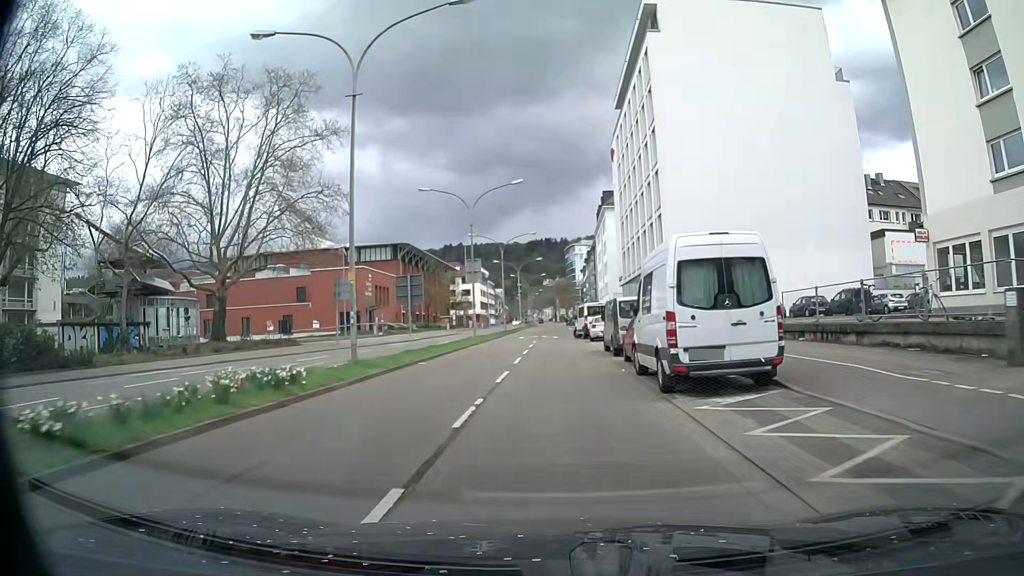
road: primary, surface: asphalt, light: Day
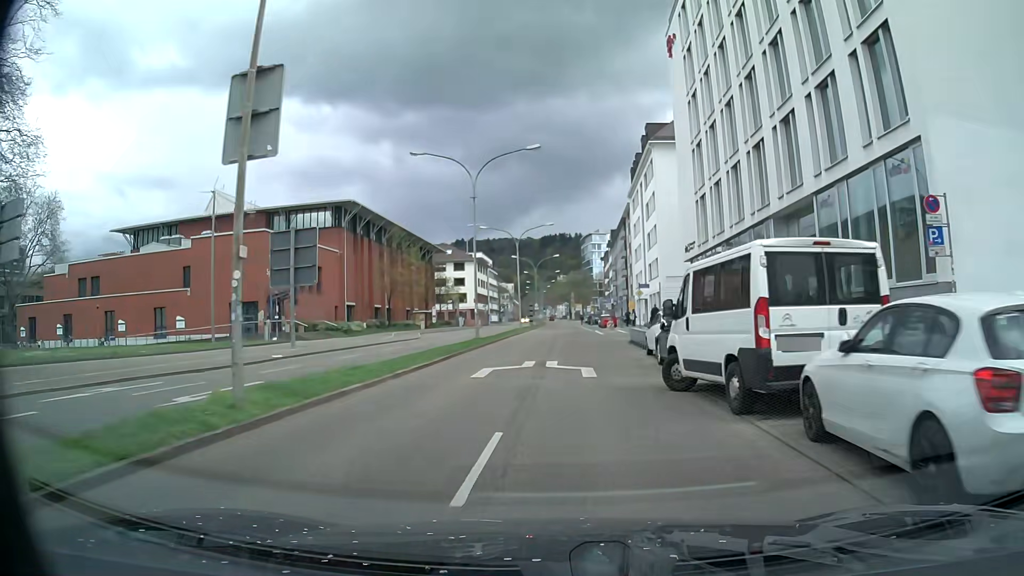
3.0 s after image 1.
(-0.5, +33.6) m; -1°
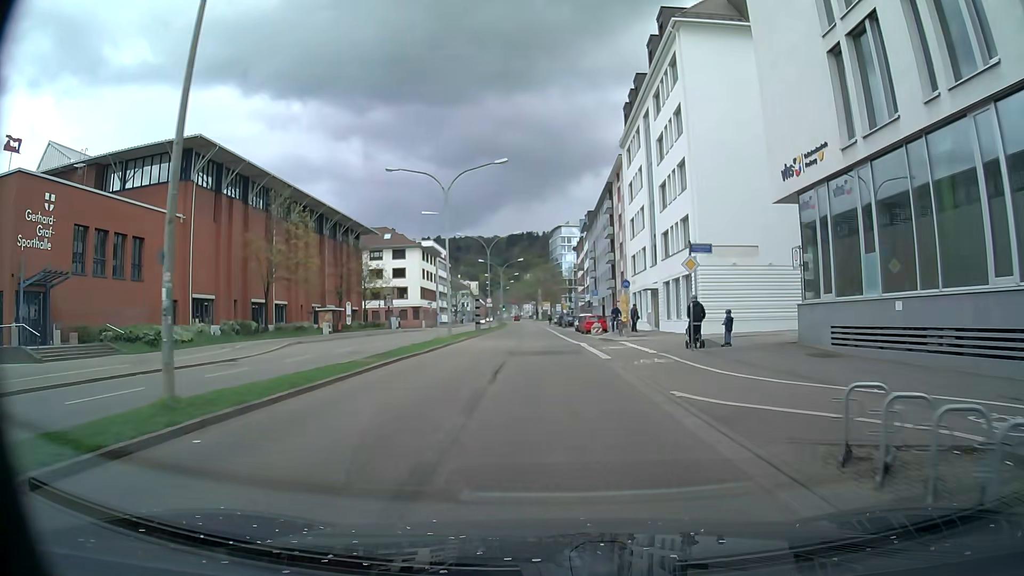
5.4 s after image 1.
(+0.5, +25.7) m; +3°
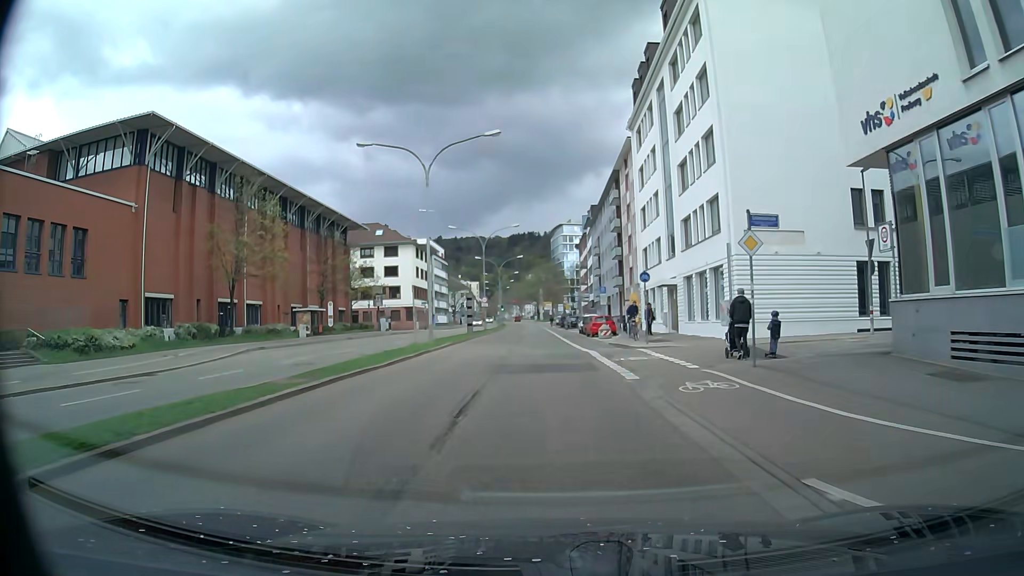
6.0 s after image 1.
(-0.1, +6.1) m; -1°
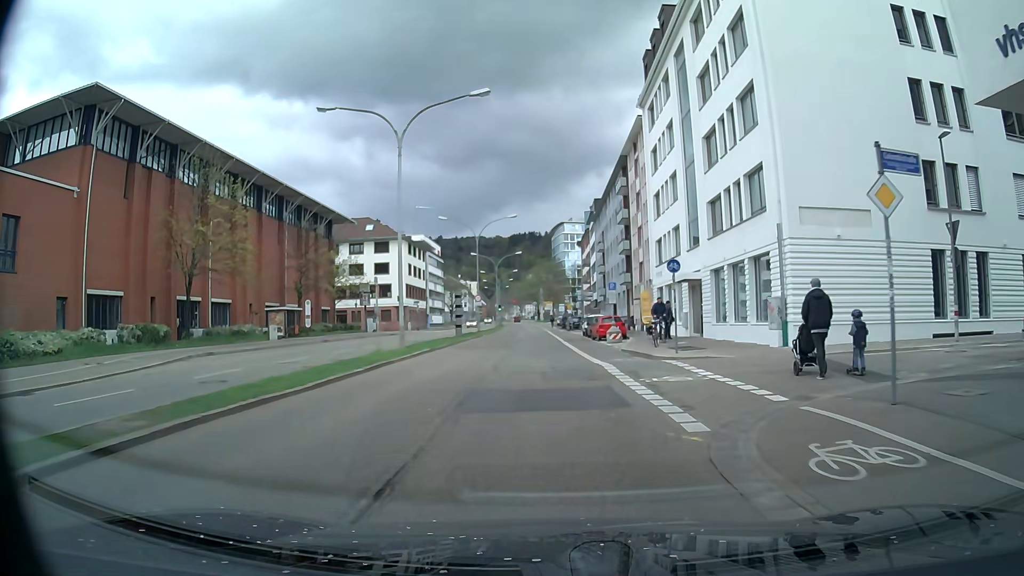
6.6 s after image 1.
(0.0, +6.0) m; 0°
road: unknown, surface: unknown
